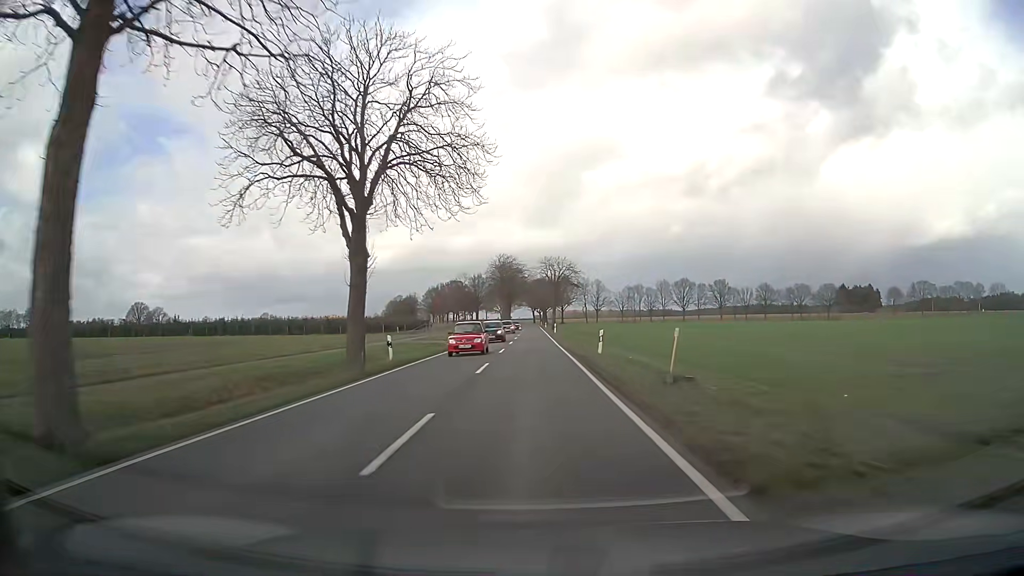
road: secondary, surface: asphalt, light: Day
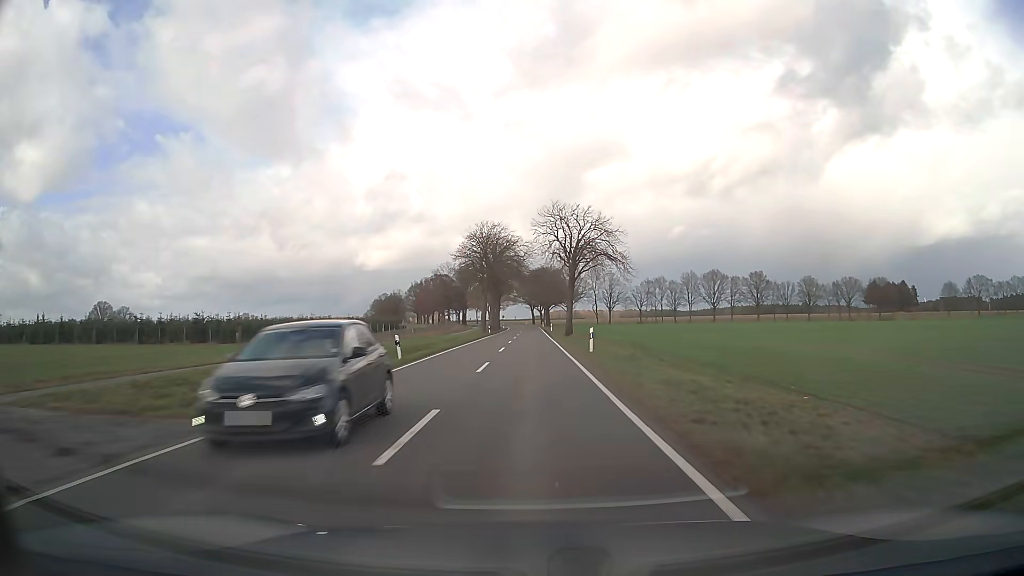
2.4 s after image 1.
(+0.2, +47.9) m; 0°
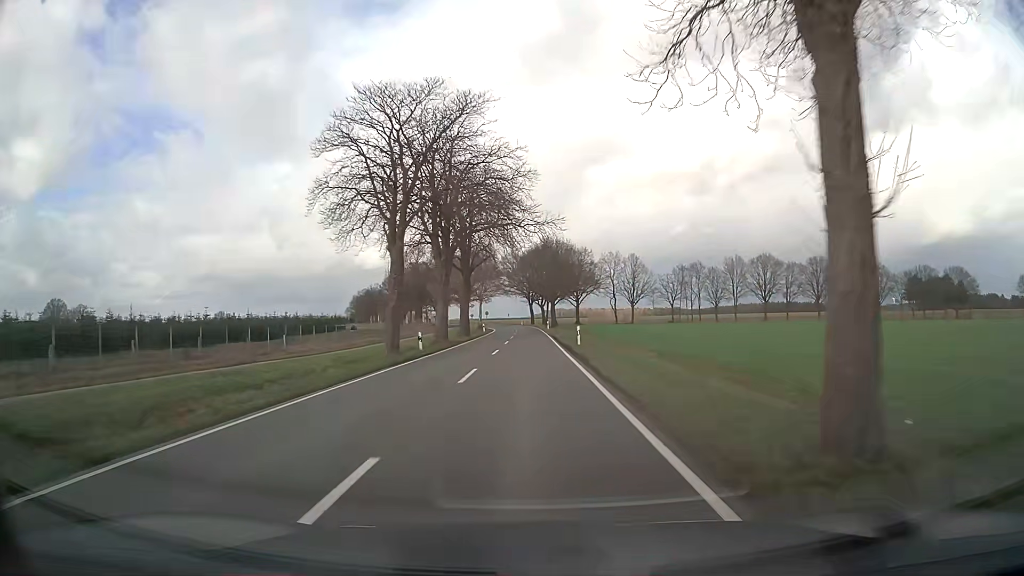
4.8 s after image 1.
(+0.1, +52.2) m; 0°
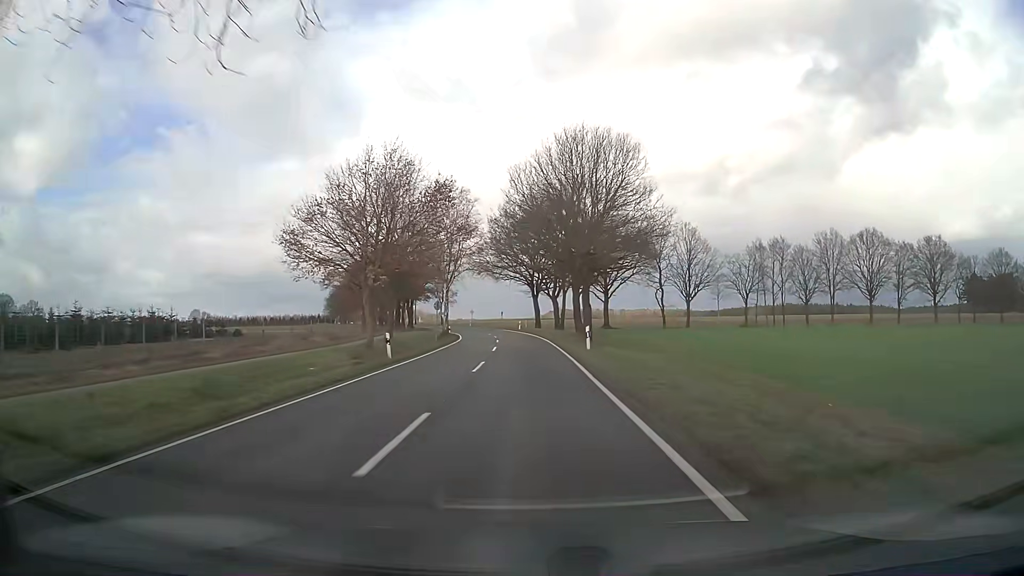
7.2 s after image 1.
(0.0, +56.3) m; 0°
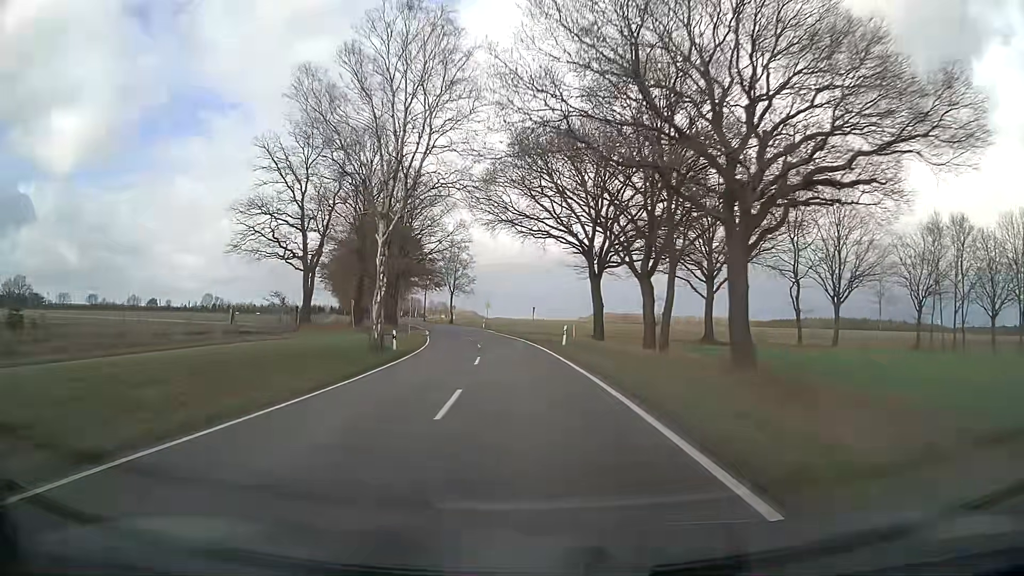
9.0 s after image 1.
(-0.8, +44.8) m; -3°
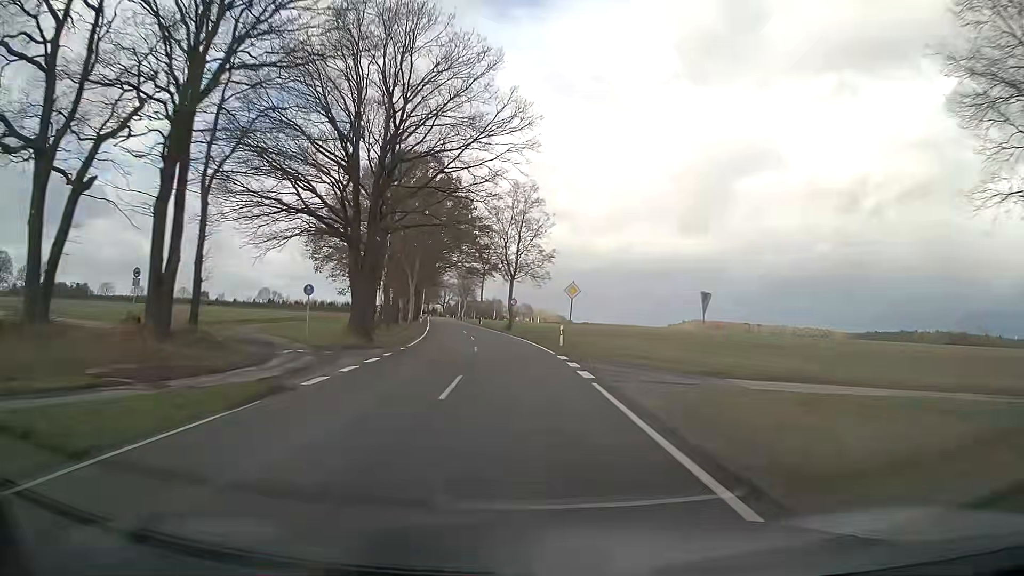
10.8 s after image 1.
(-2.9, +46.2) m; -7°
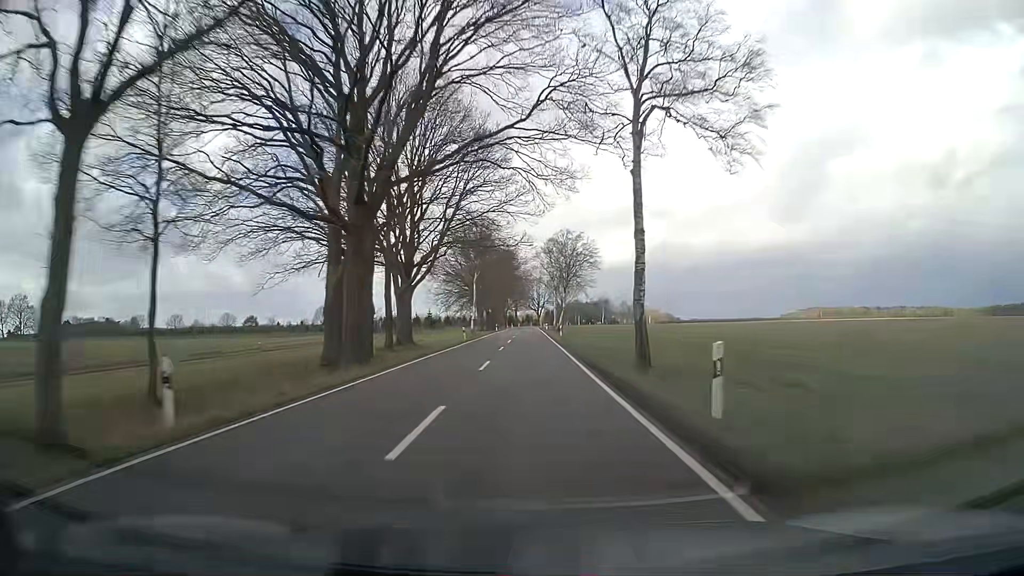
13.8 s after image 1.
(-7.5, +78.3) m; -9°
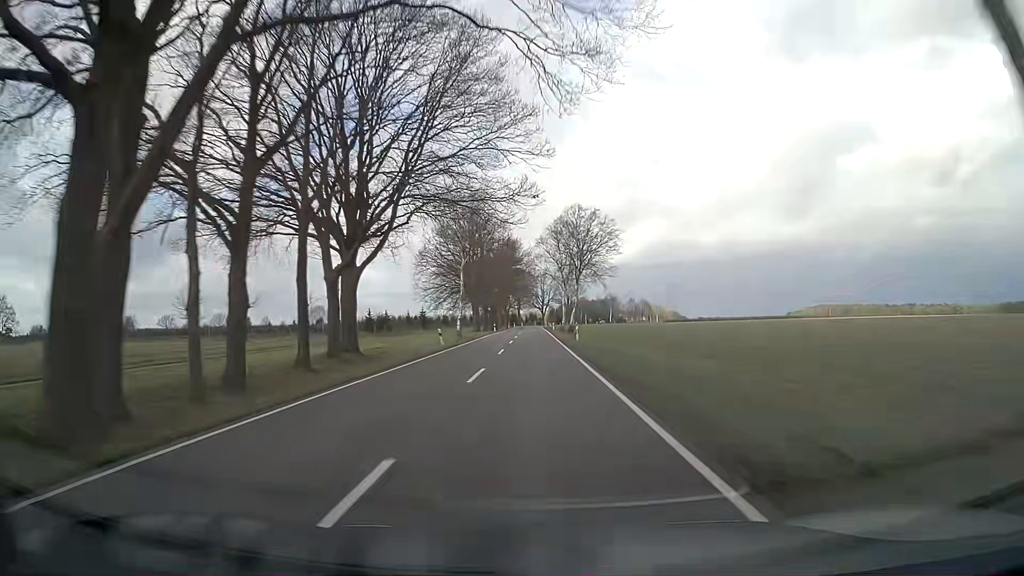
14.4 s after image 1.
(-0.1, +16.2) m; -1°
(0, +10) (0, +20) (0, +30) (0, +40) (0, +50) (0, +60) (0, +70) (0, +80) (0, +90) (0, +100) m
